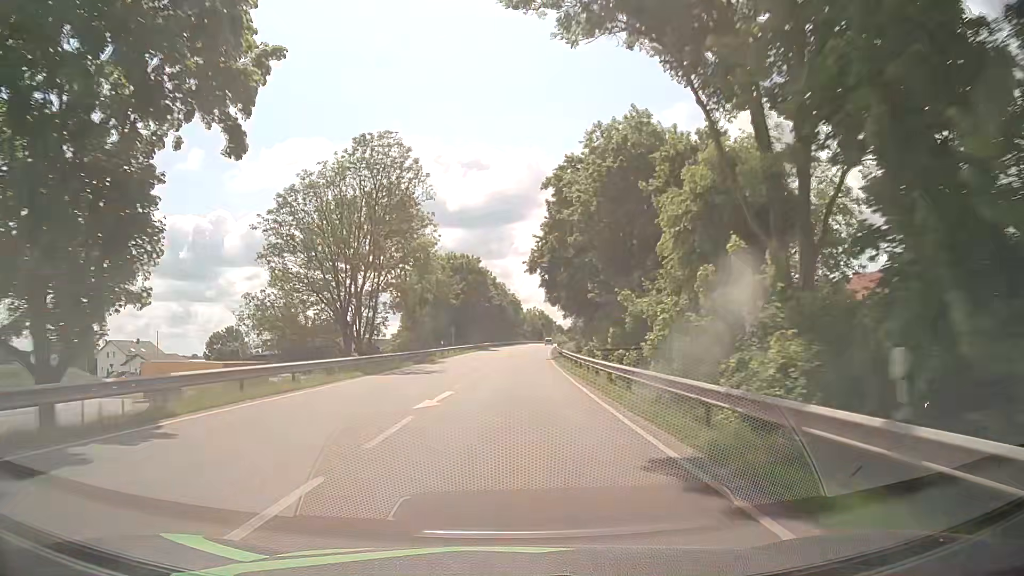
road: primary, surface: asphalt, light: Day
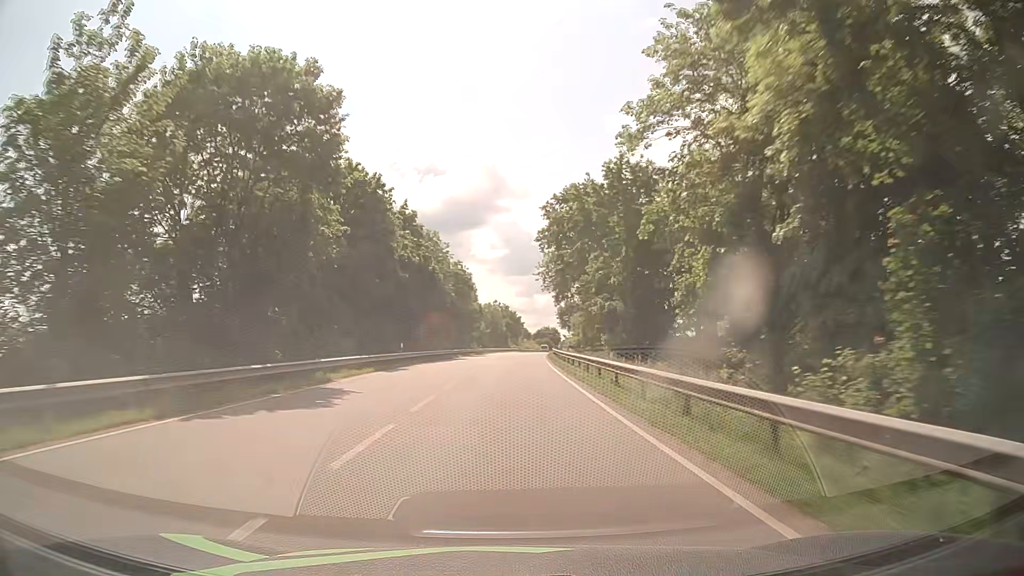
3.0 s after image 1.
(+2.5, +67.8) m; +4°
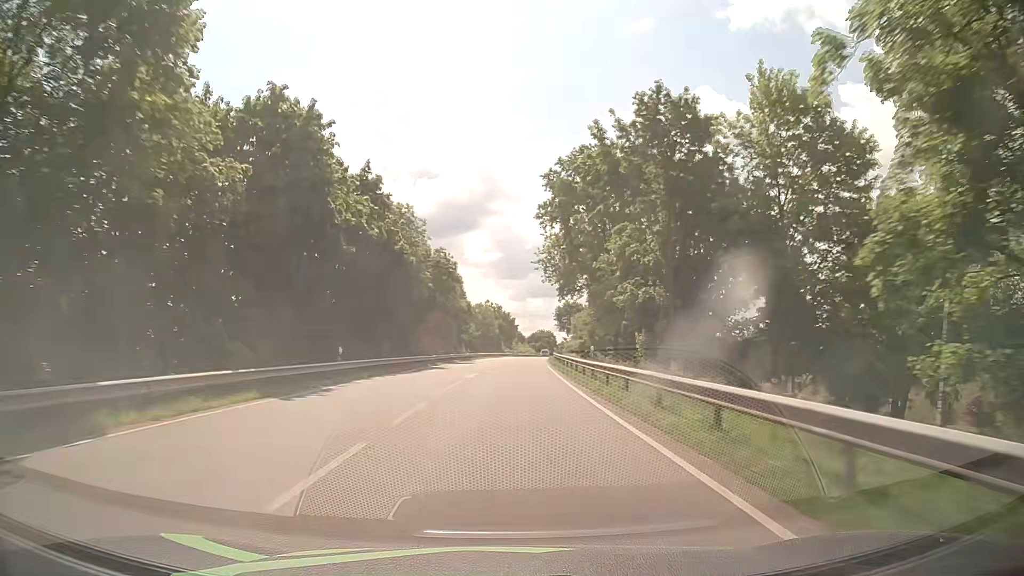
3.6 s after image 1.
(+0.1, +14.0) m; +1°
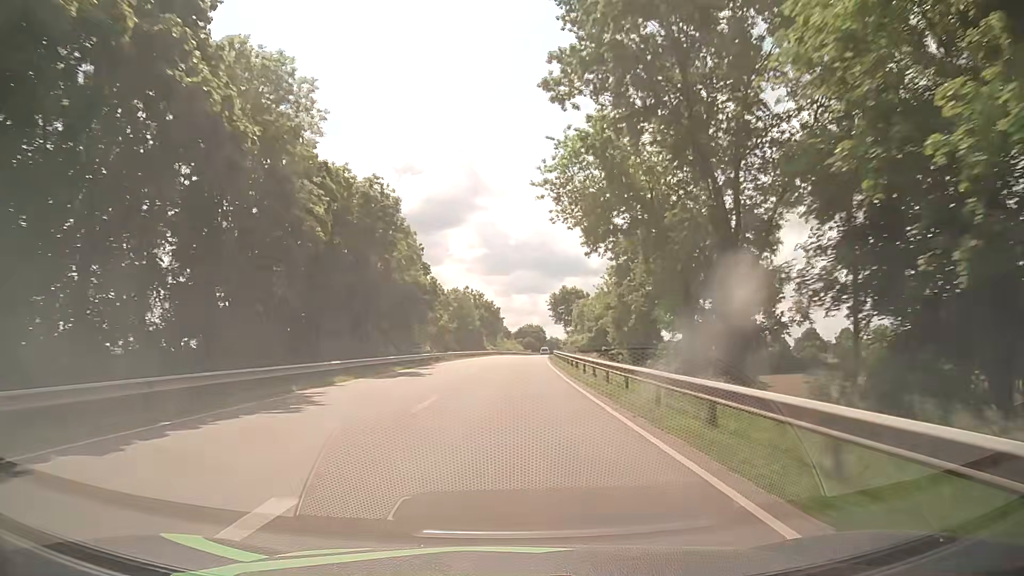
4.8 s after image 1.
(+0.4, +27.9) m; +1°
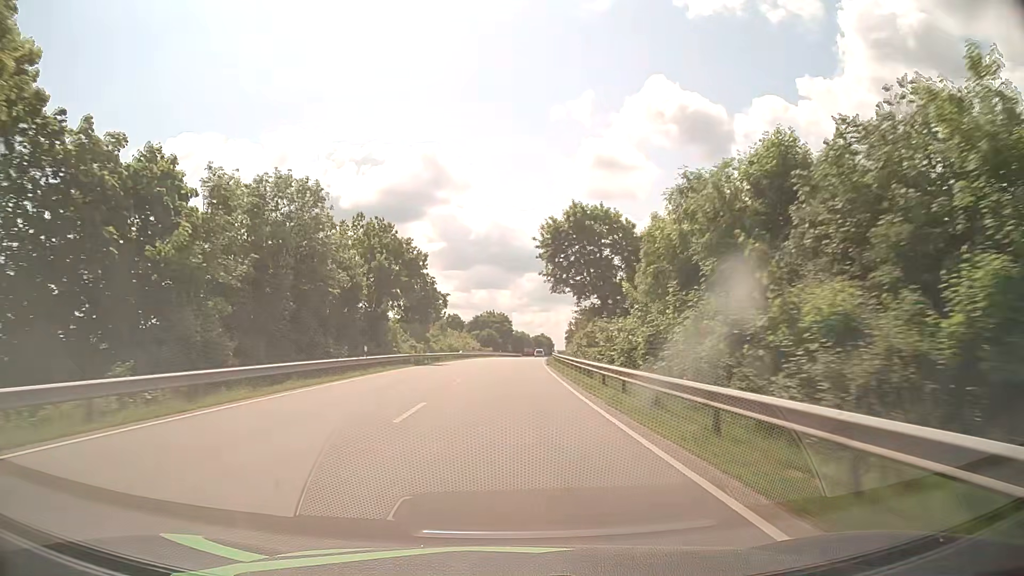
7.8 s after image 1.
(+1.8, +68.8) m; +3°
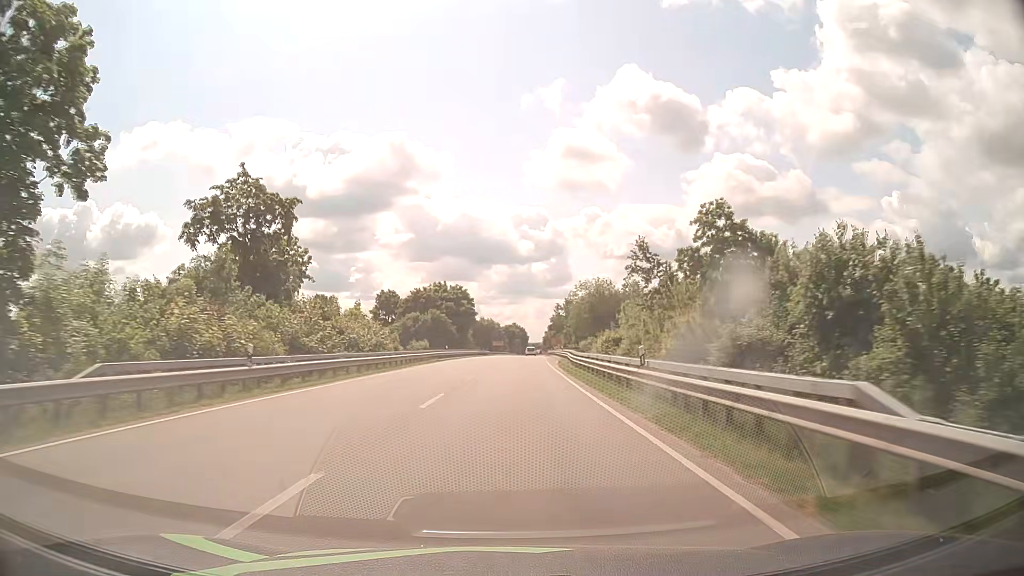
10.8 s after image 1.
(+1.5, +64.5) m; +3°
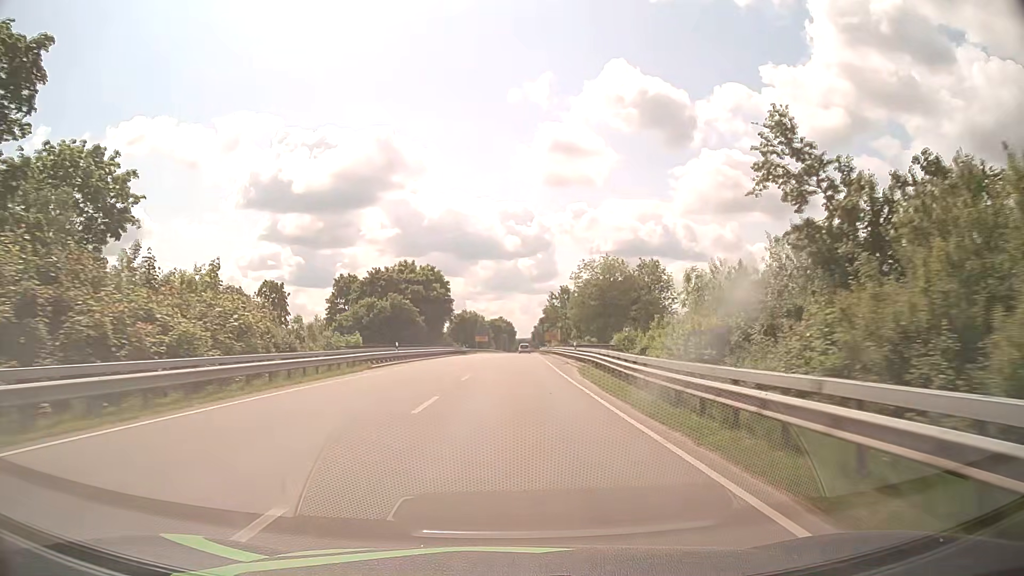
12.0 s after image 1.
(+0.3, +23.8) m; +1°
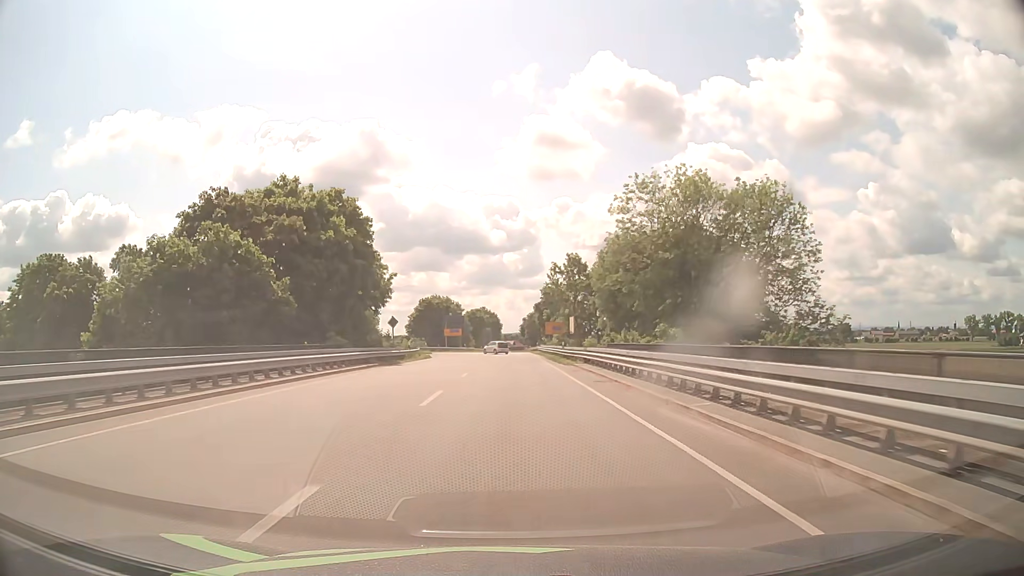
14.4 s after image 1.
(+0.6, +43.7) m; +1°
(0, +10) (0, +20) (0, +30) (0, +40) (0, +50) (0, +60) (0, +70) (-4, +79) (-13, +83) (-23, +82) m
